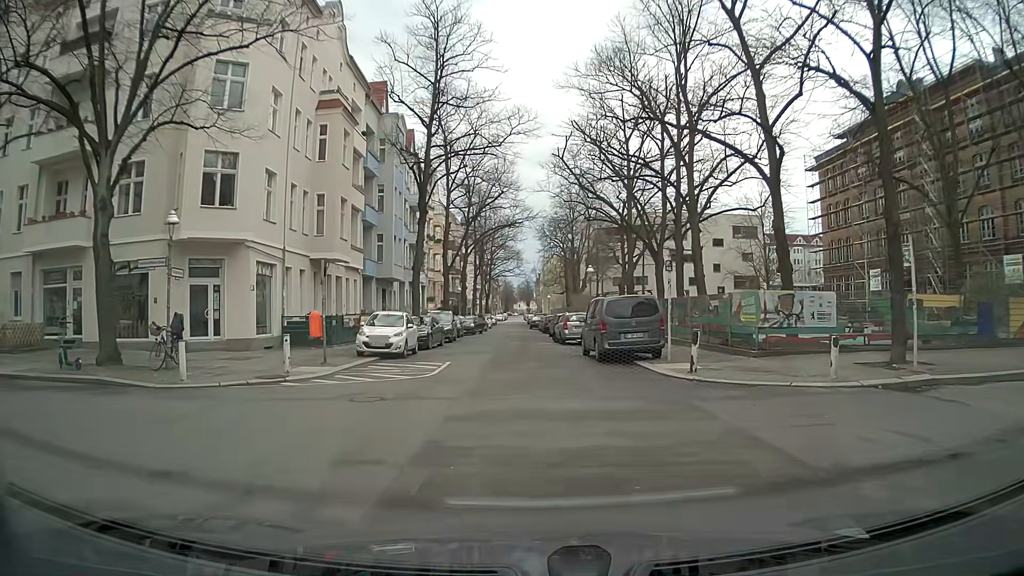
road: residential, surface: asphalt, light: Day
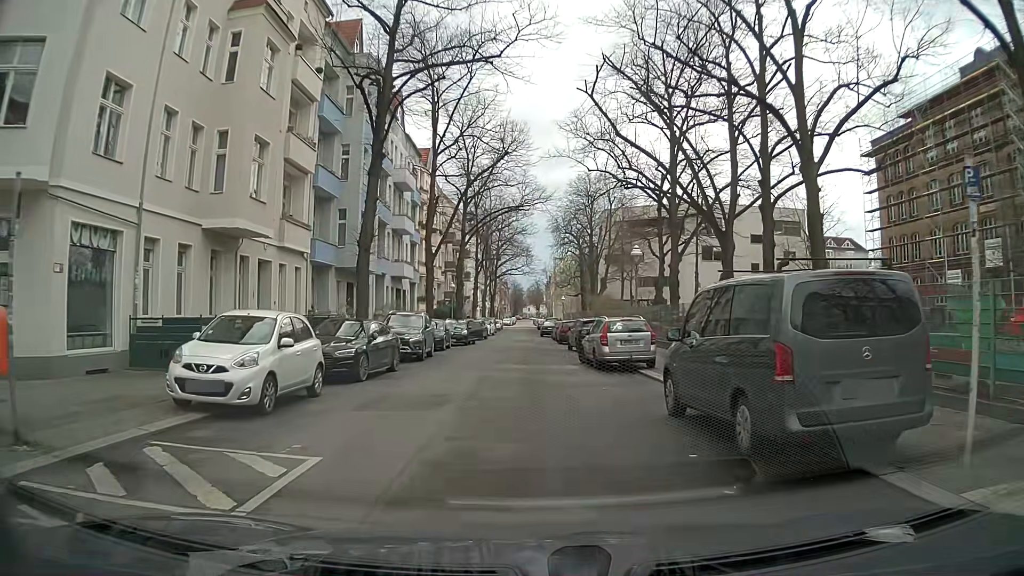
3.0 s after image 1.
(-0.2, +13.2) m; -2°
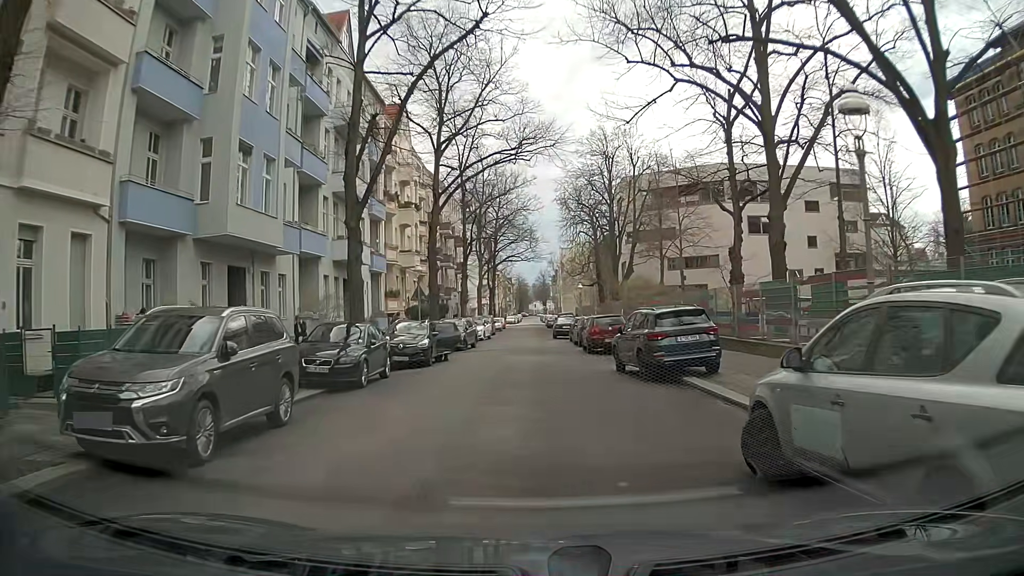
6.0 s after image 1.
(+0.1, +16.8) m; 0°
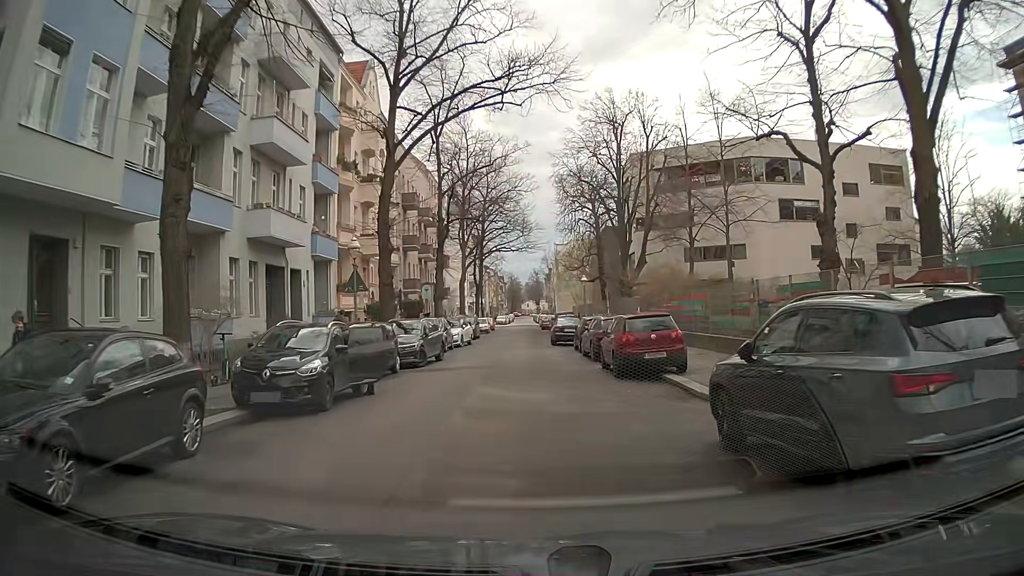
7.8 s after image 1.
(+0.1, +10.5) m; +2°
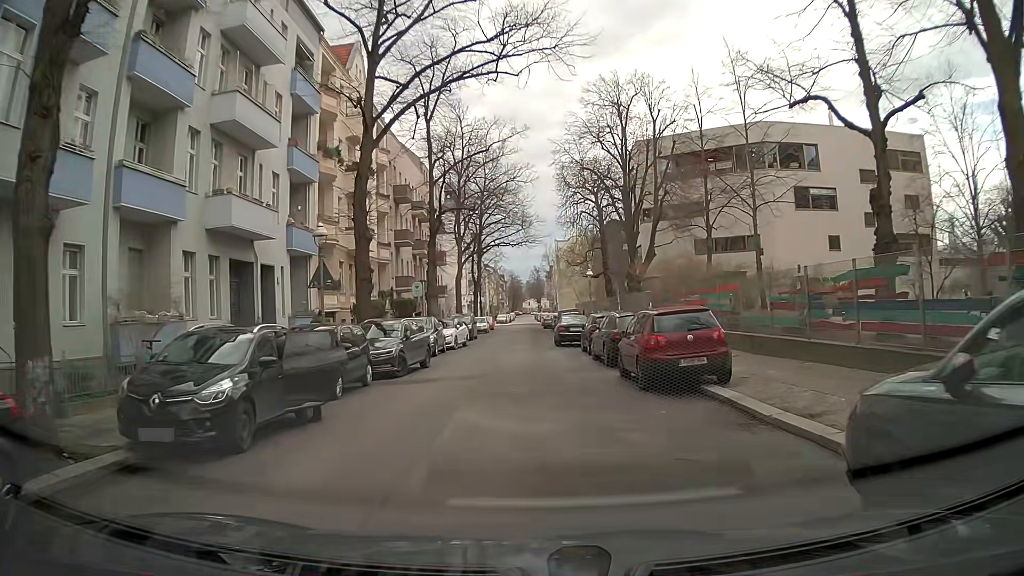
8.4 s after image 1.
(-0.1, +3.5) m; -2°
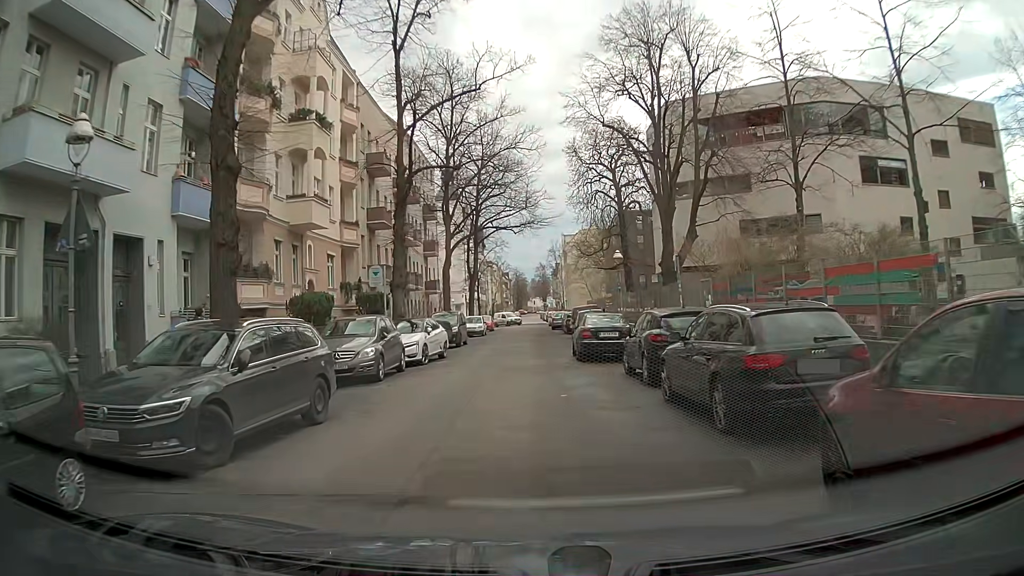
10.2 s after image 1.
(+0.1, +10.8) m; 0°
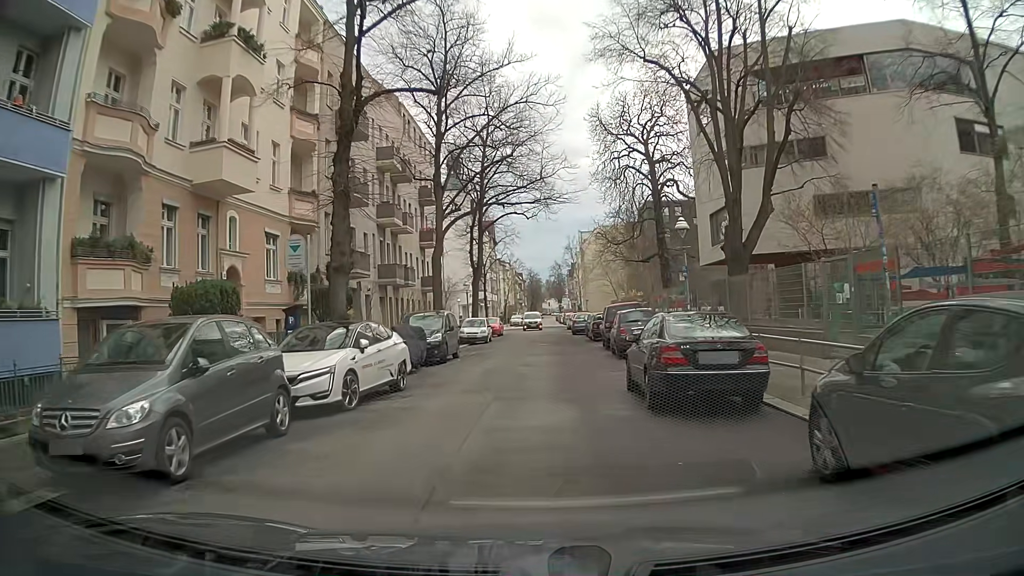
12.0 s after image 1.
(-0.1, +10.1) m; -3°
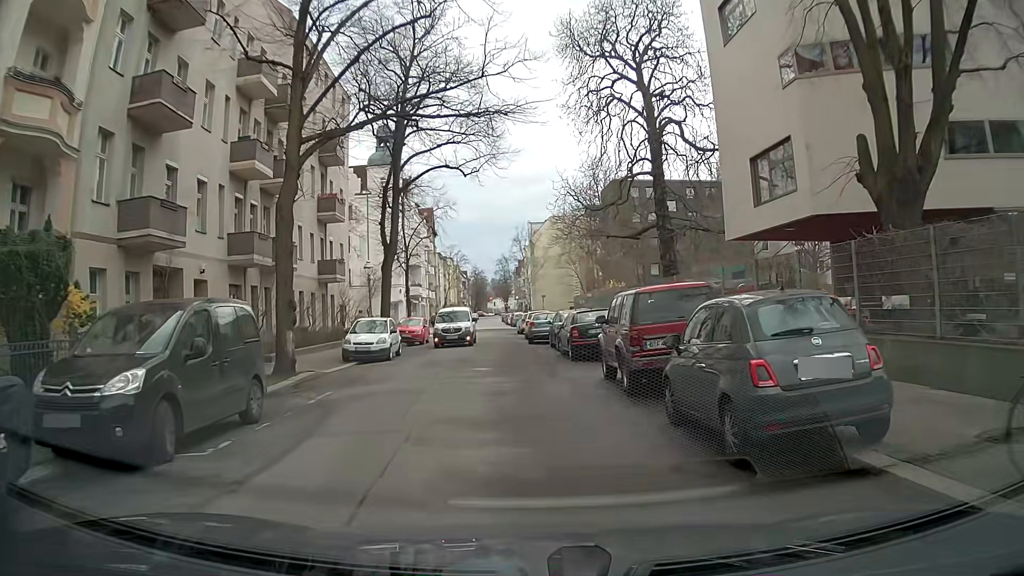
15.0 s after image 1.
(+0.4, +15.5) m; +6°
